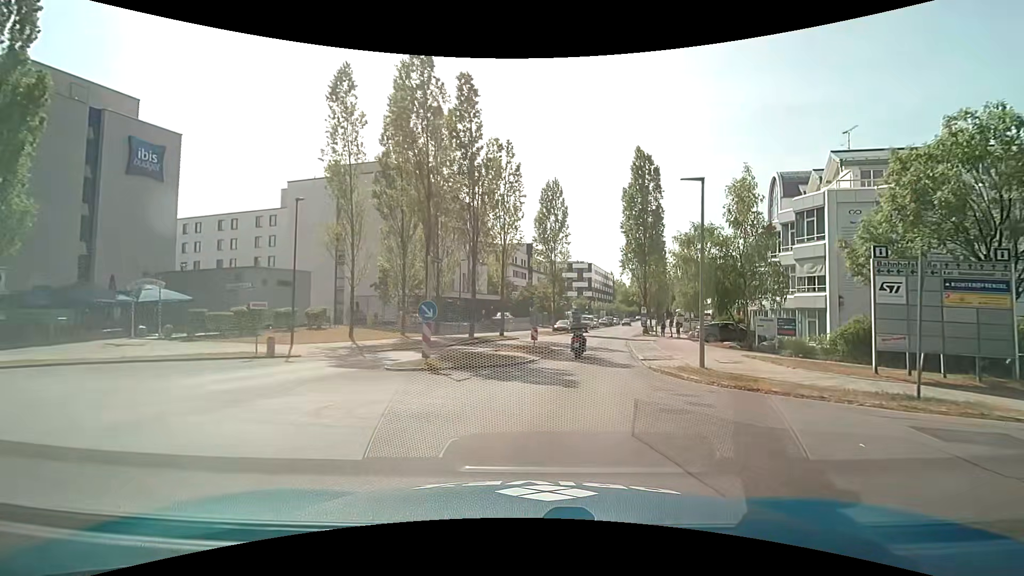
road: residential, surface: asphalt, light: Day
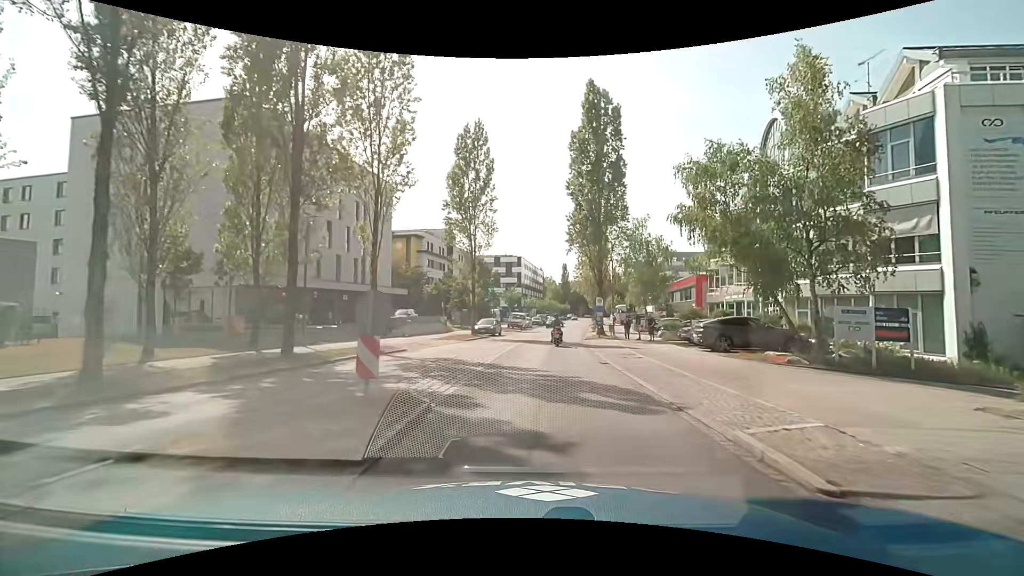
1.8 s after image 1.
(+1.5, +16.5) m; +8°
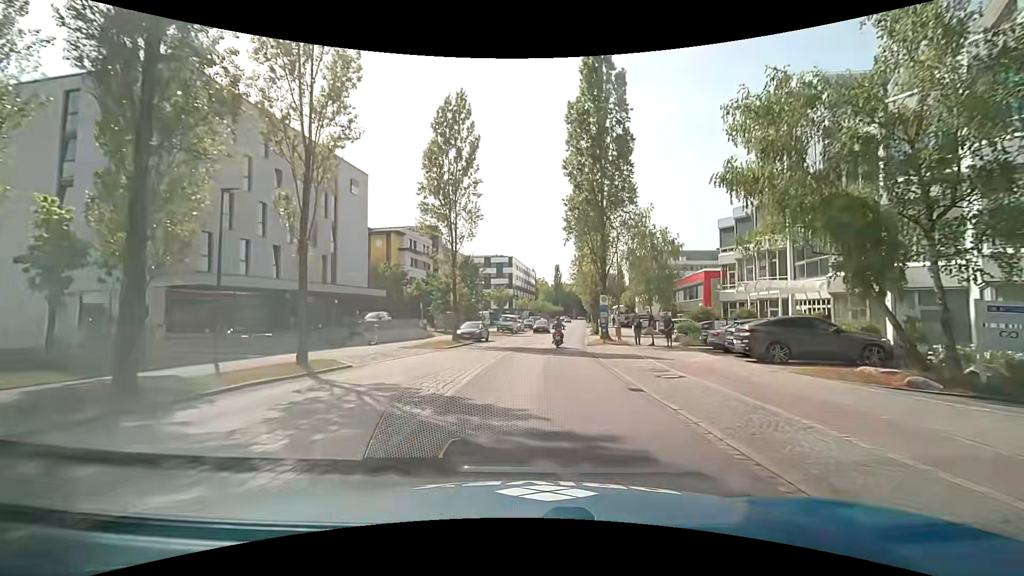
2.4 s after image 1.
(+0.1, +5.9) m; +2°
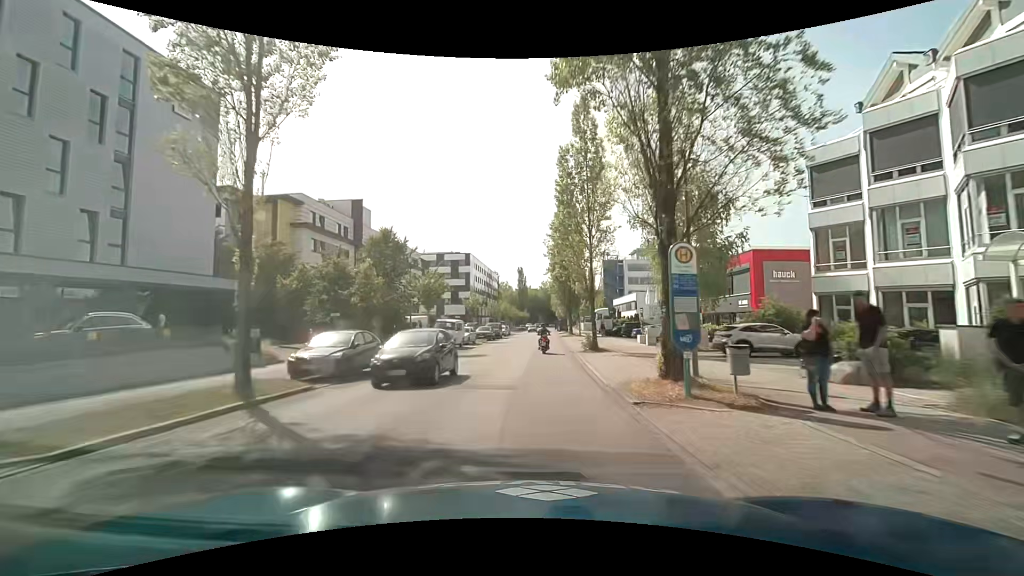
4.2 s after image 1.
(+0.7, +22.2) m; +4°
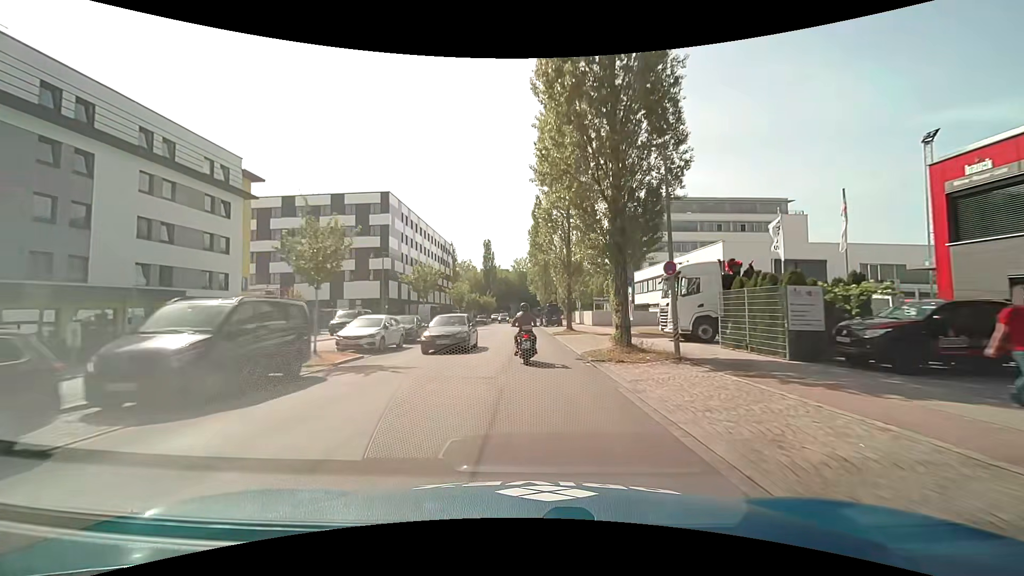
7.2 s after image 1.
(+1.1, +49.2) m; +3°
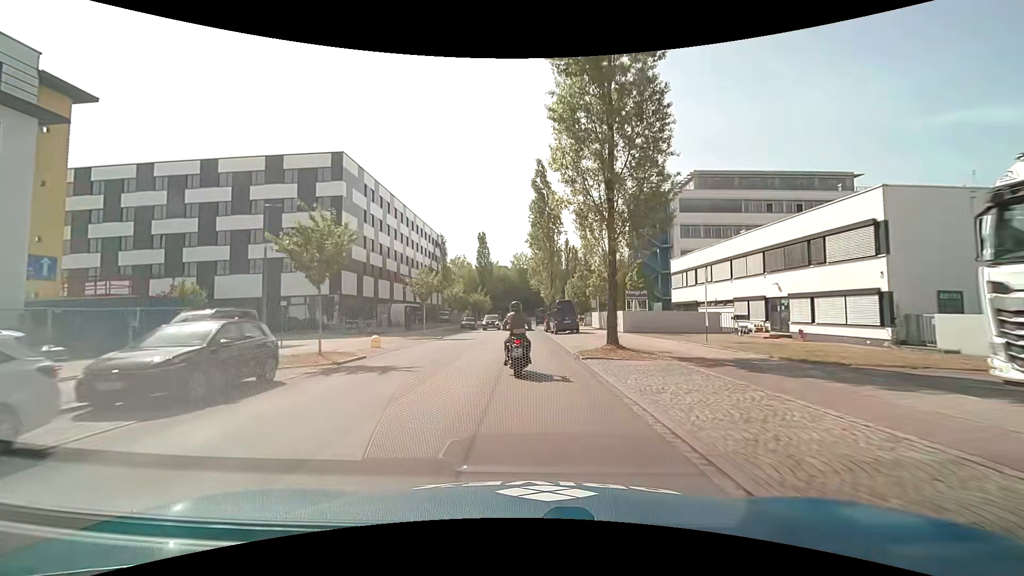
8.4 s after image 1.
(-0.1, +17.1) m; 0°
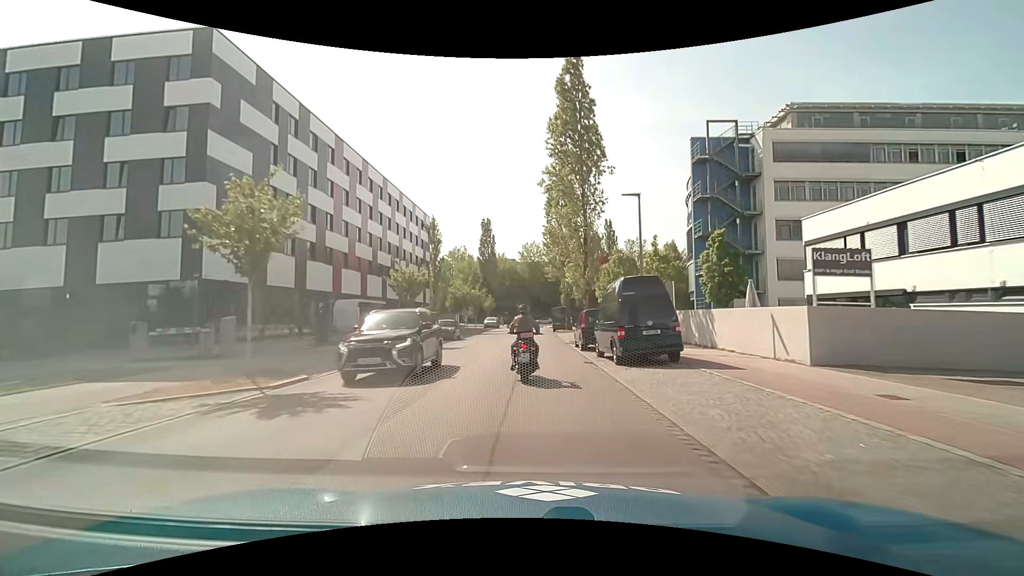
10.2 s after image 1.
(-0.3, +22.8) m; -2°
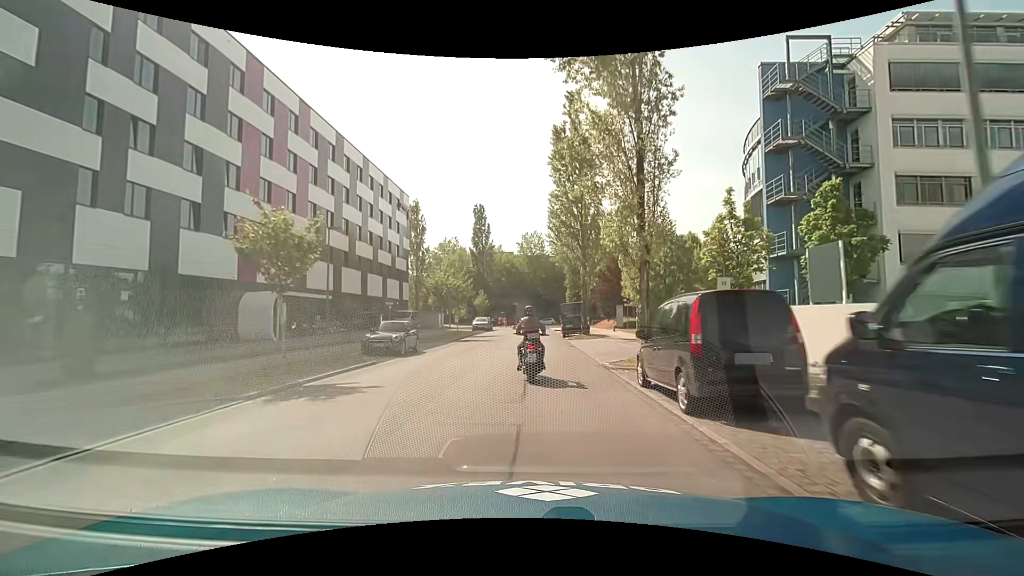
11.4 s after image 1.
(+0.1, +14.5) m; 0°
(0, +10) (0, +20) (0, +30) (+1, +40) (+1, +50) (+1, +60) (+1, +70) (+2, +80) (+4, +90) (+12, +96) m
